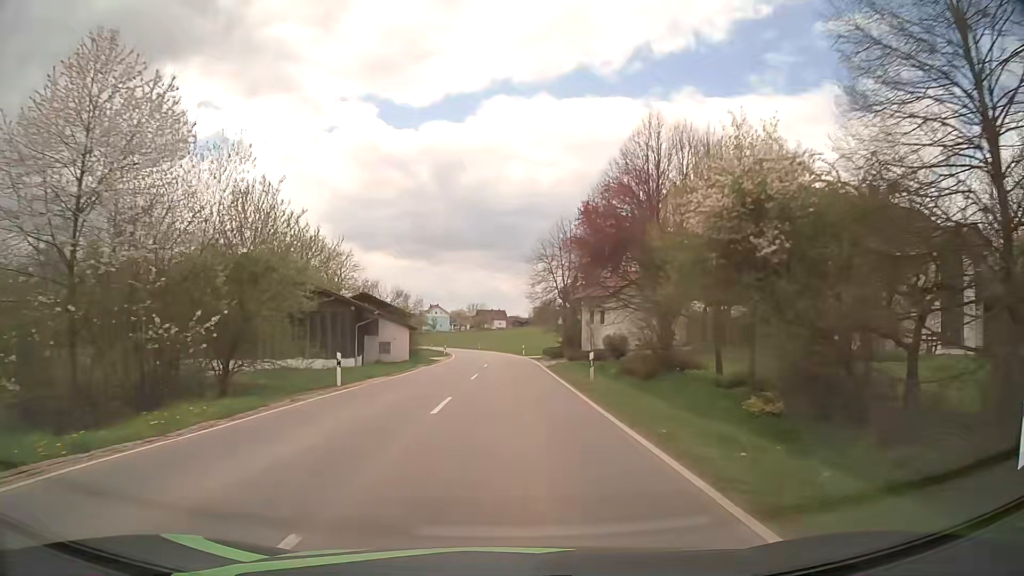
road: tertiary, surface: asphalt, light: Day
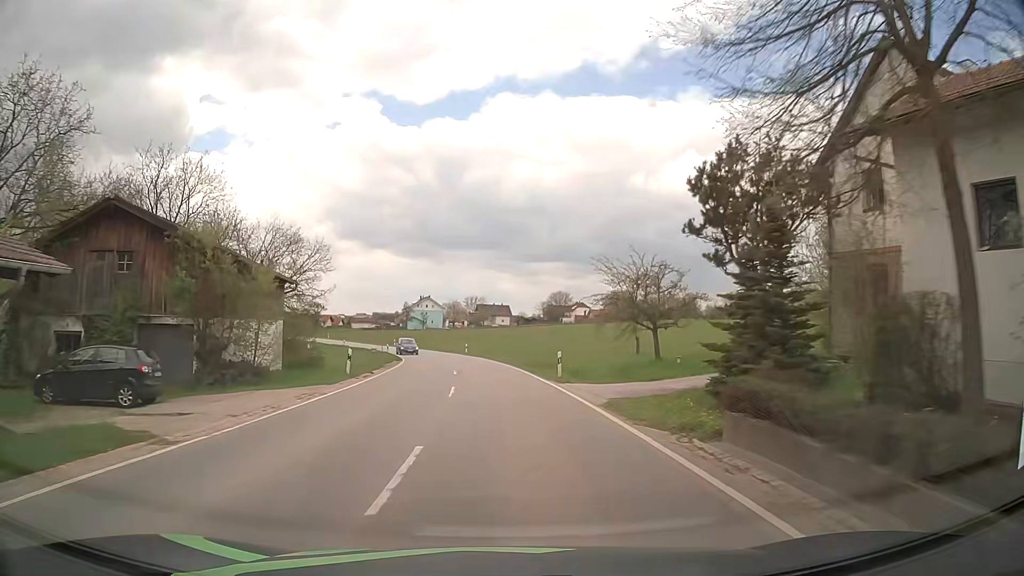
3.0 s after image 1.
(-0.2, +43.7) m; 0°
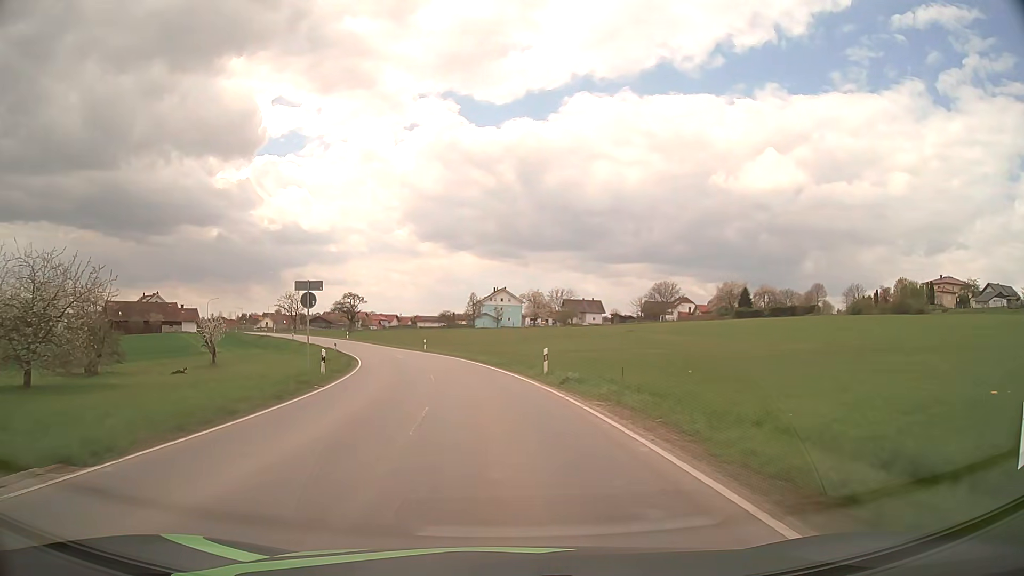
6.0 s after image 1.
(-2.1, +43.6) m; -7°
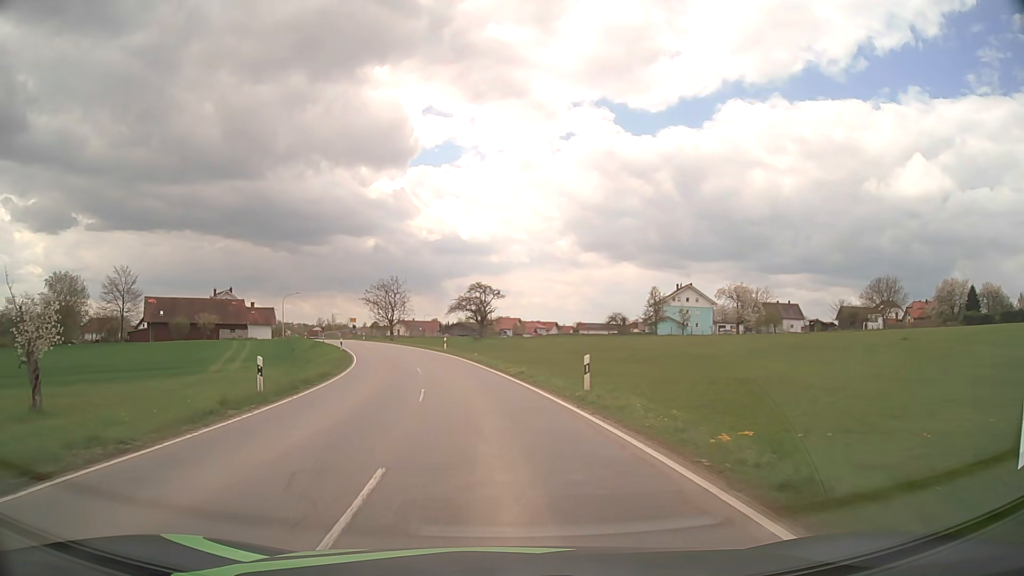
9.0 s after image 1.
(-4.7, +42.7) m; -14°
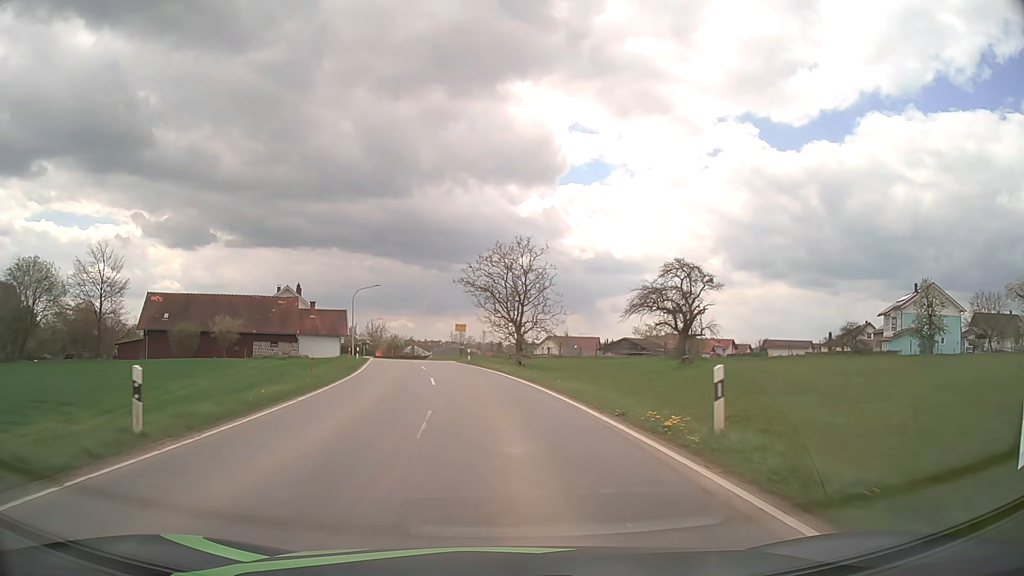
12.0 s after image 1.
(-5.1, +41.9) m; -13°
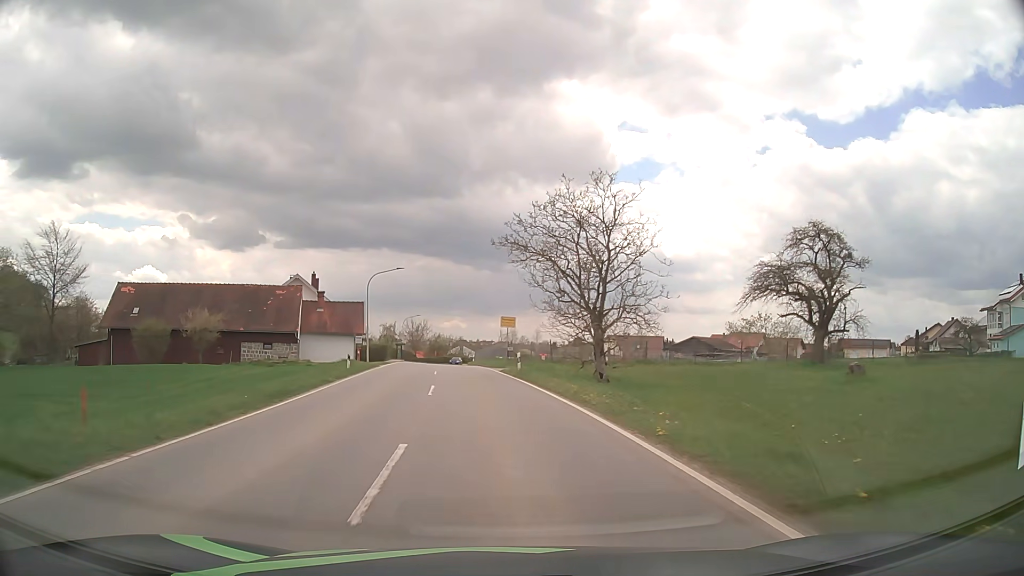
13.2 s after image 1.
(-0.7, +16.5) m; -4°
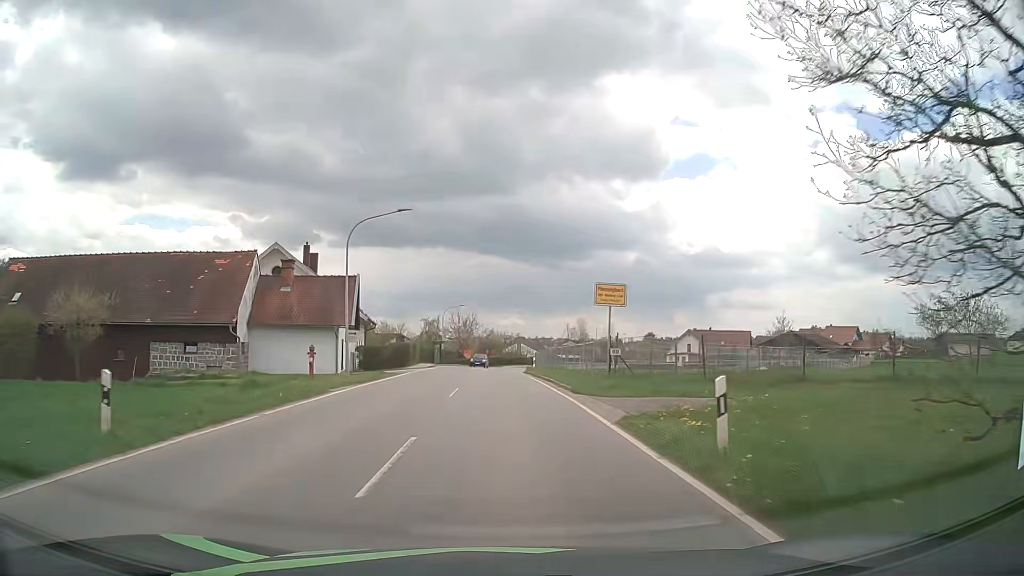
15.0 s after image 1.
(-1.2, +23.2) m; -5°
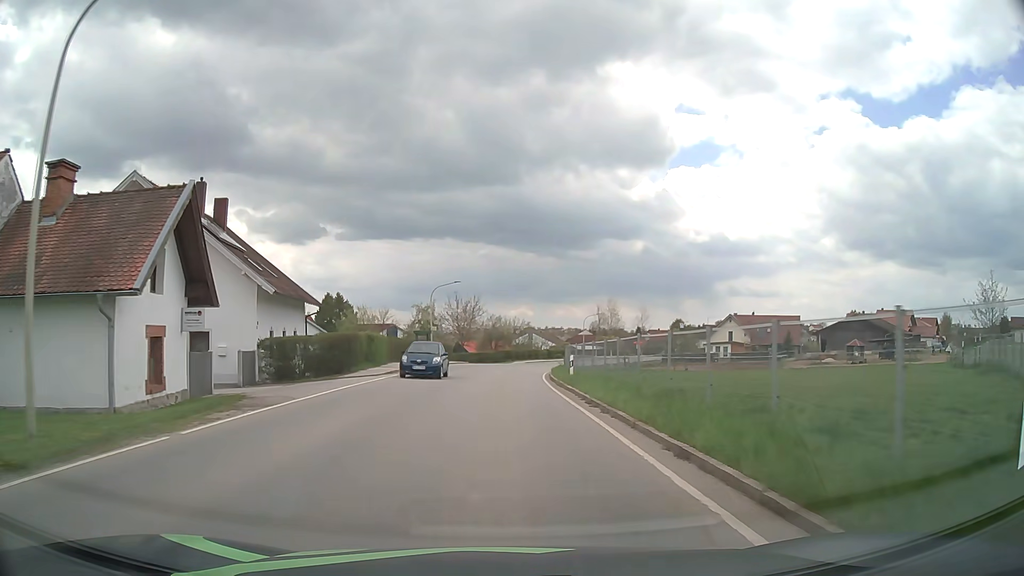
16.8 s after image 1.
(-0.2, +21.8) m; 0°
